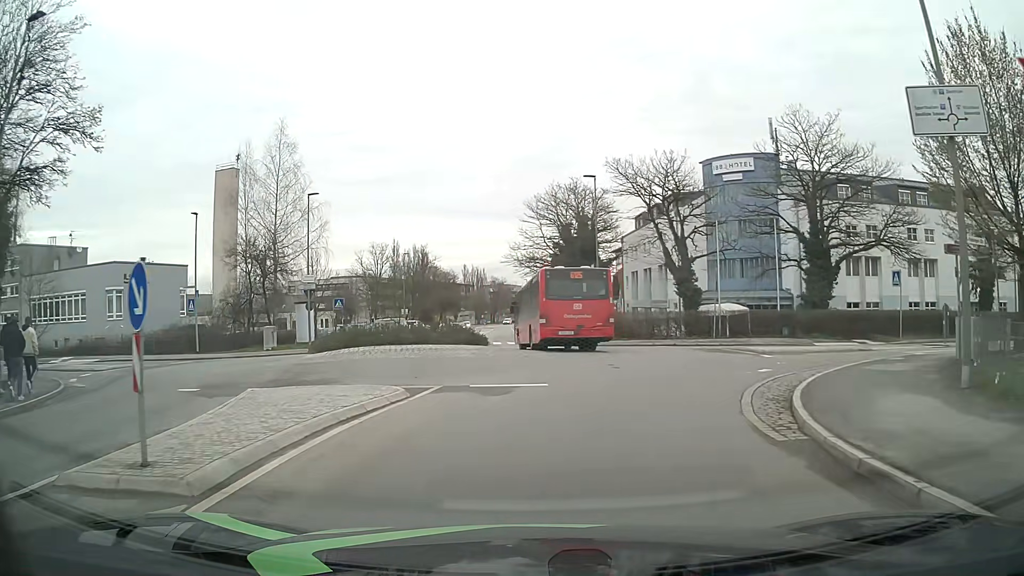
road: tertiary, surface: asphalt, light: Day
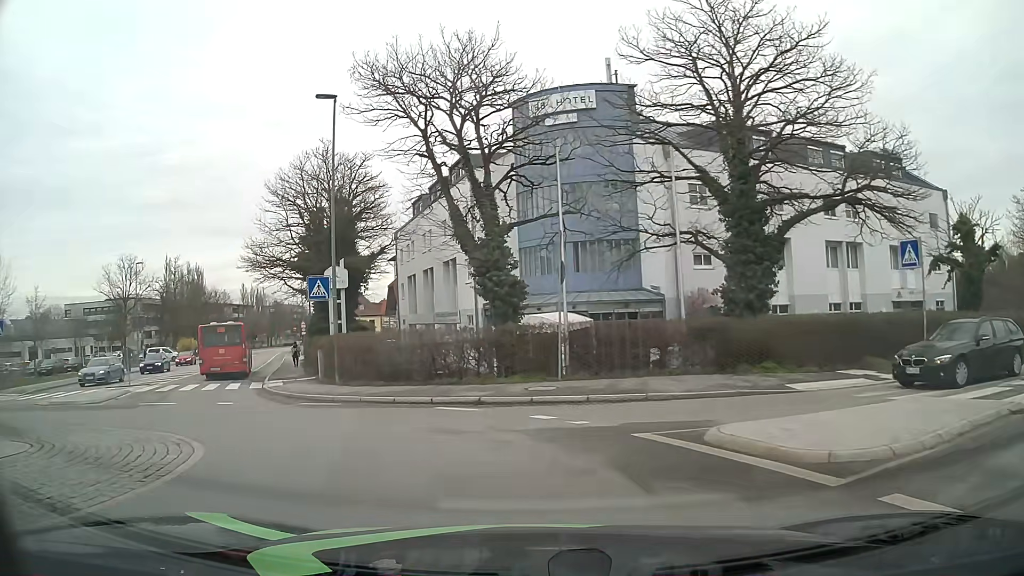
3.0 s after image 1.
(+2.8, +18.0) m; +17°
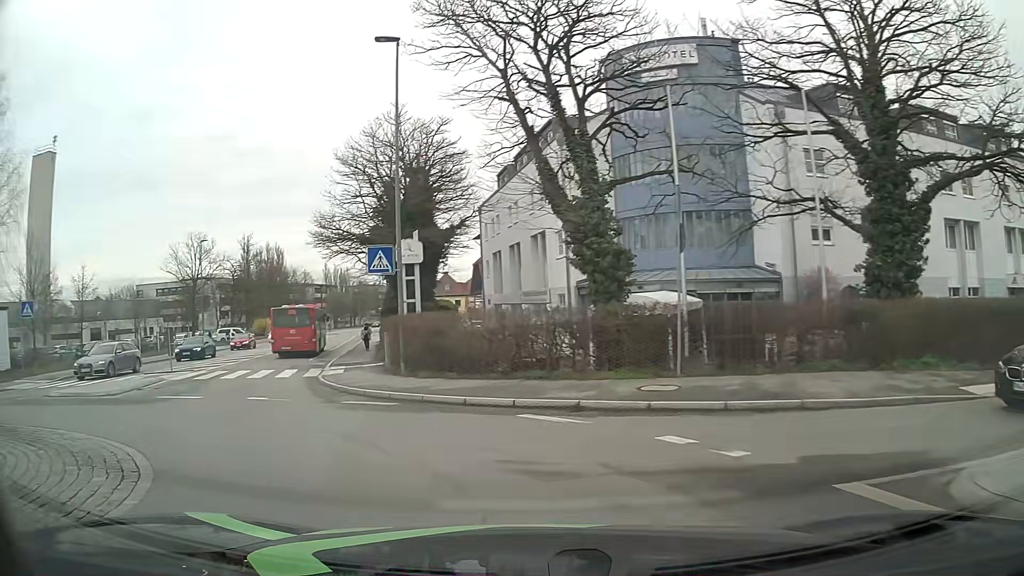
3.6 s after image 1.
(-0.2, +3.8) m; -7°
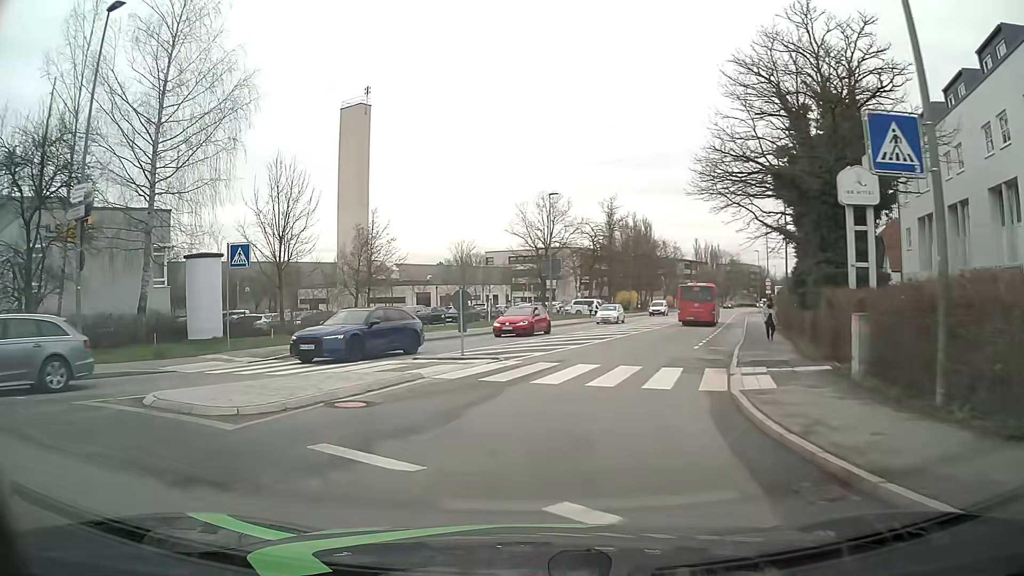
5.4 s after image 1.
(-3.6, +10.7) m; -32°
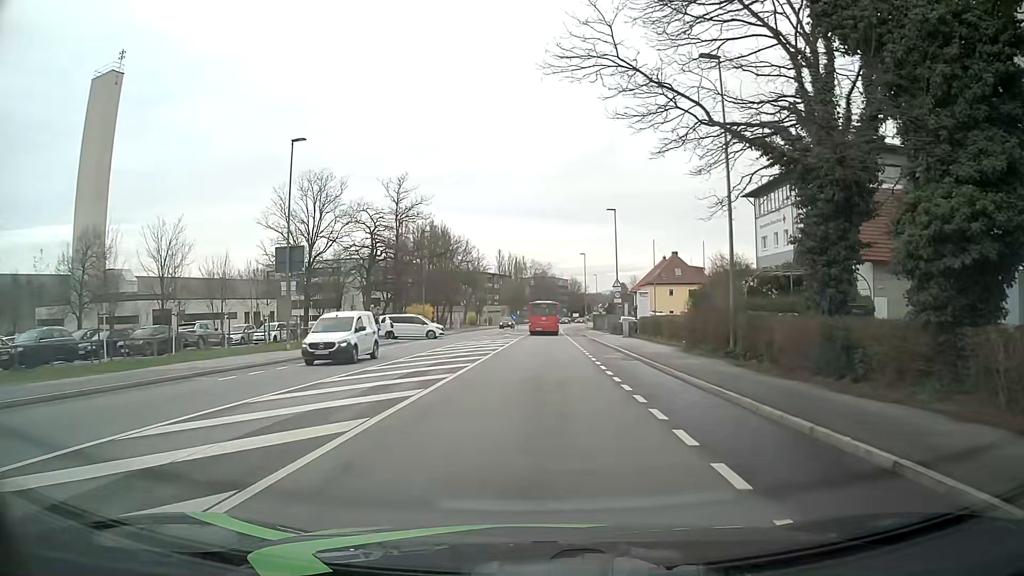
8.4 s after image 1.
(+3.3, +22.1) m; +18°
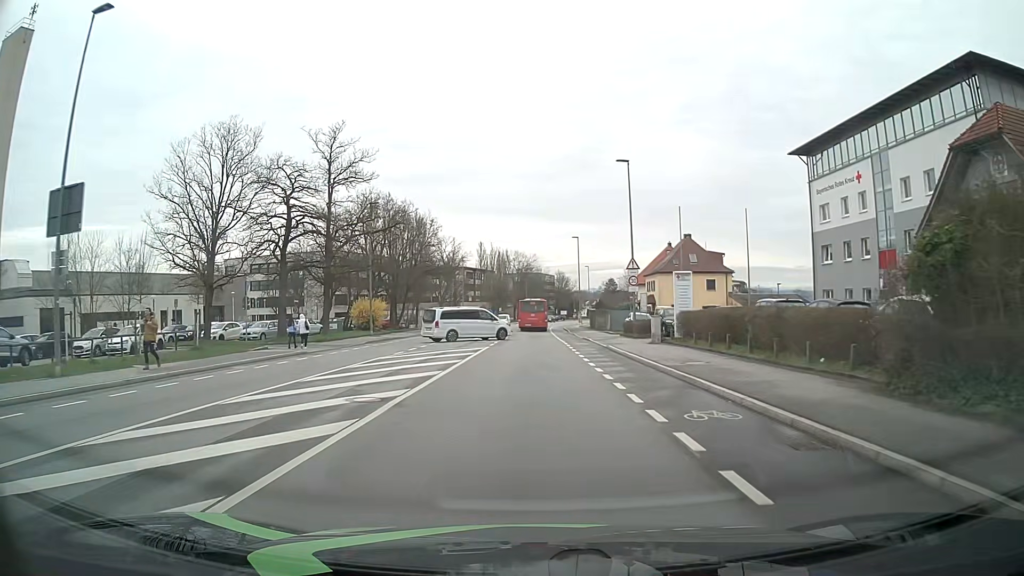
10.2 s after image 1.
(+0.2, +16.8) m; +1°
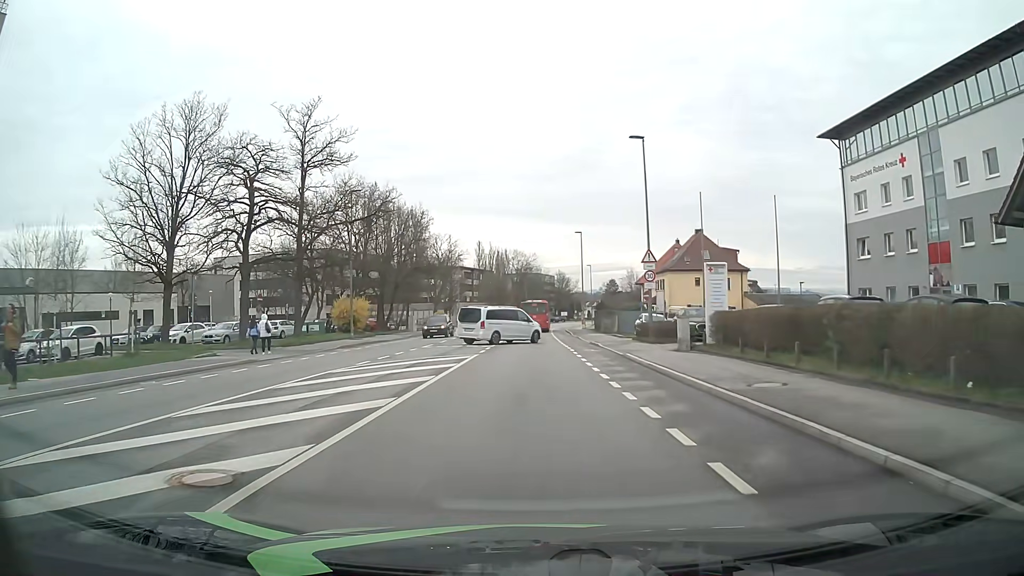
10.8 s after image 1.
(0.0, +5.6) m; 0°
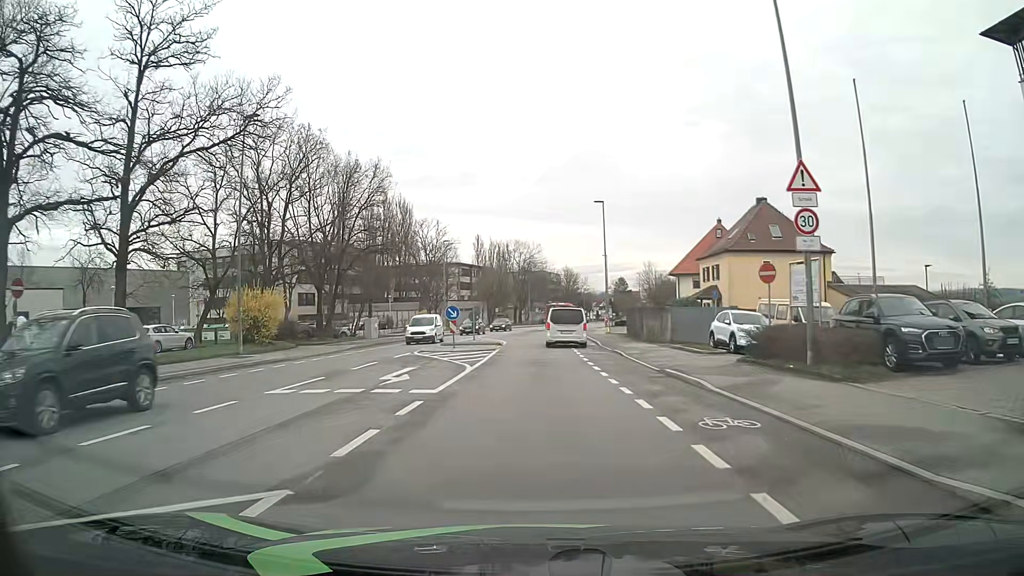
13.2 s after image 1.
(0.0, +19.0) m; 0°
(0, +10) (0, +20) (0, +30) (0, +40) (+1, +50) (+1, +60) (+2, +70) (+3, +80) (+4, +90) (+6, +100) m
